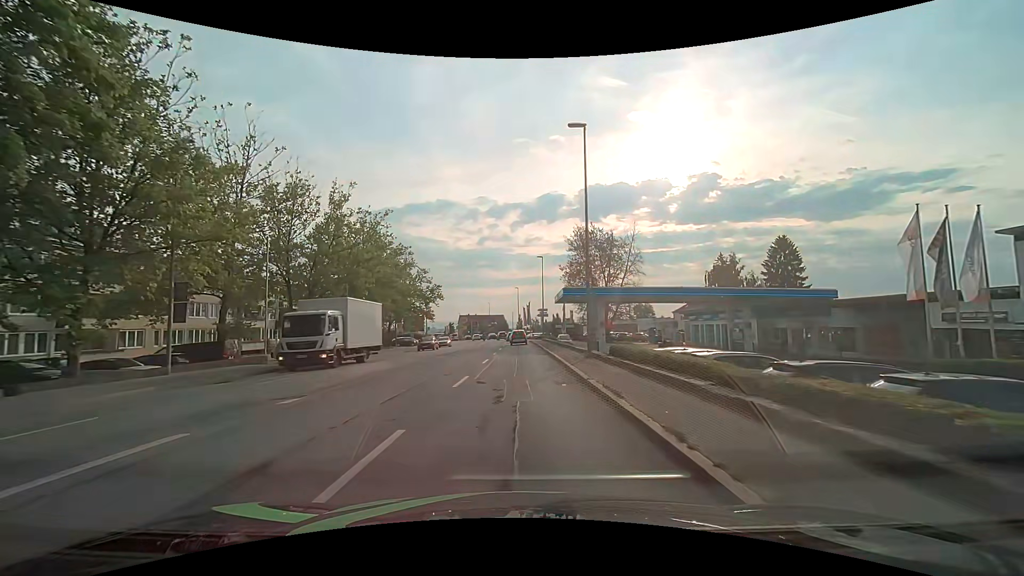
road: tertiary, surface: asphalt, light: Day
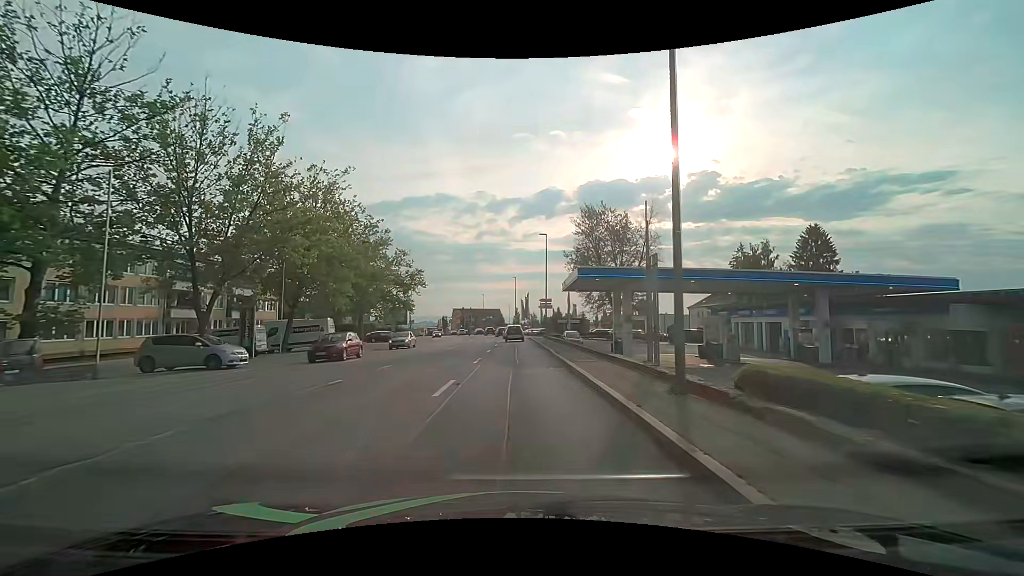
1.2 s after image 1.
(0.0, +11.8) m; +1°
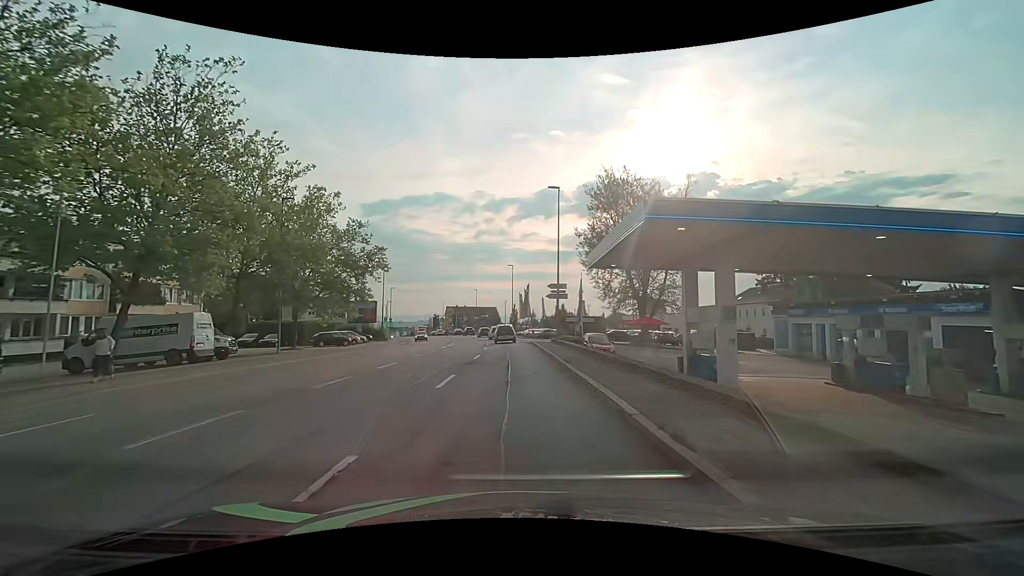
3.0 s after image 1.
(-0.1, +16.5) m; 0°
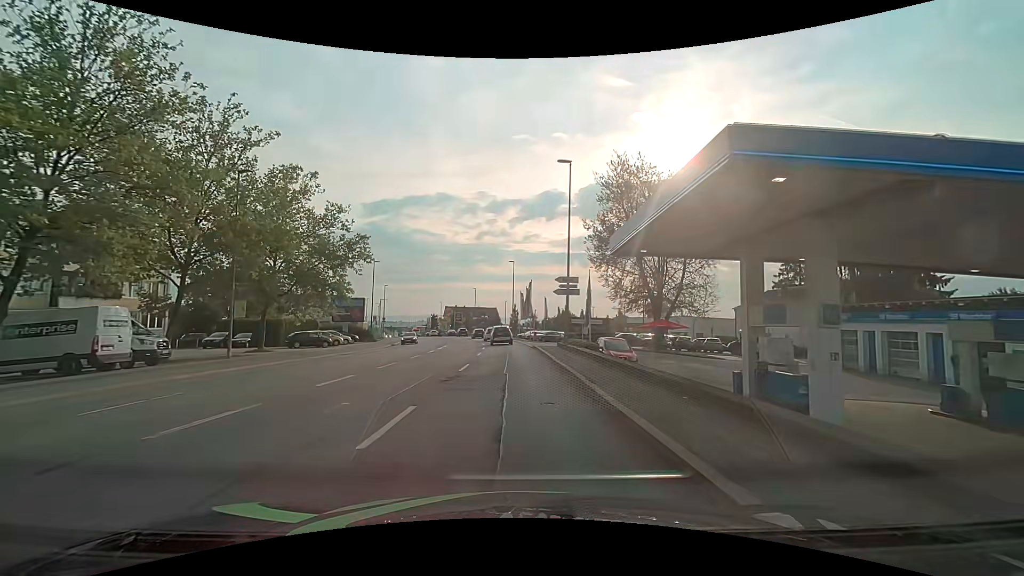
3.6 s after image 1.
(-0.1, +5.6) m; -1°
